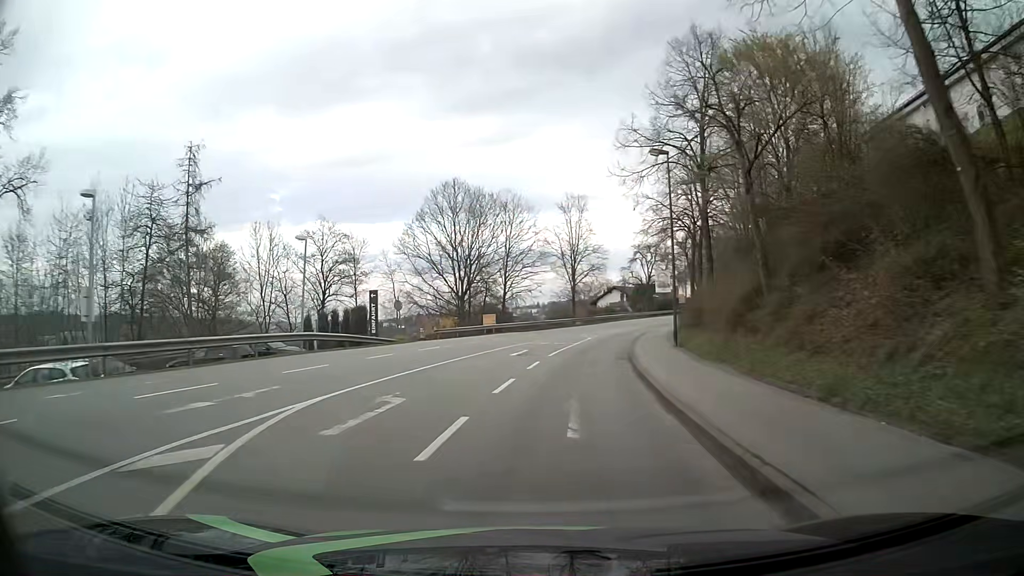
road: tertiary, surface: asphalt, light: Day
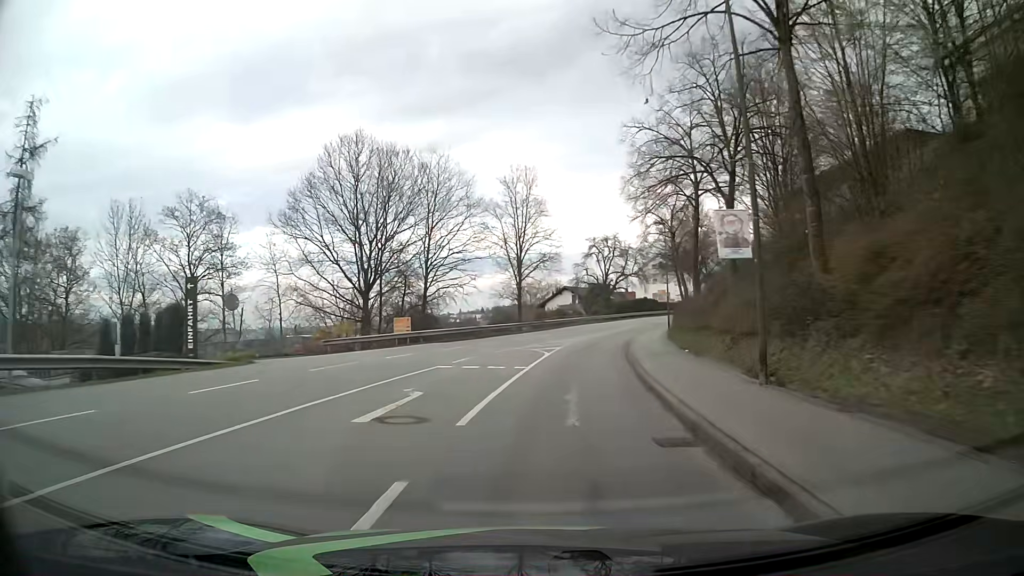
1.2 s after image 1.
(+0.5, +15.6) m; +4°
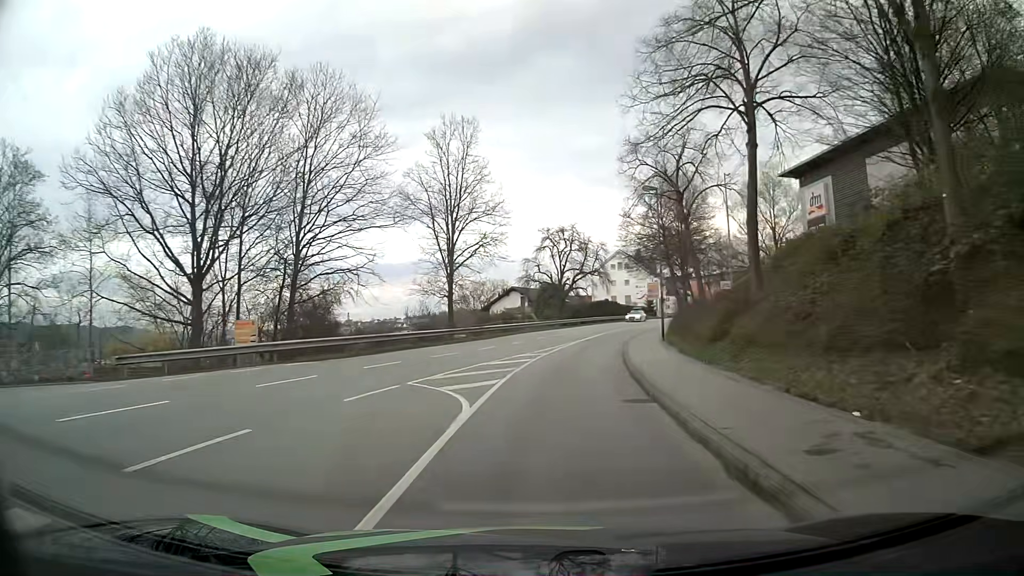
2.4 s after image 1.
(+0.6, +15.6) m; +4°
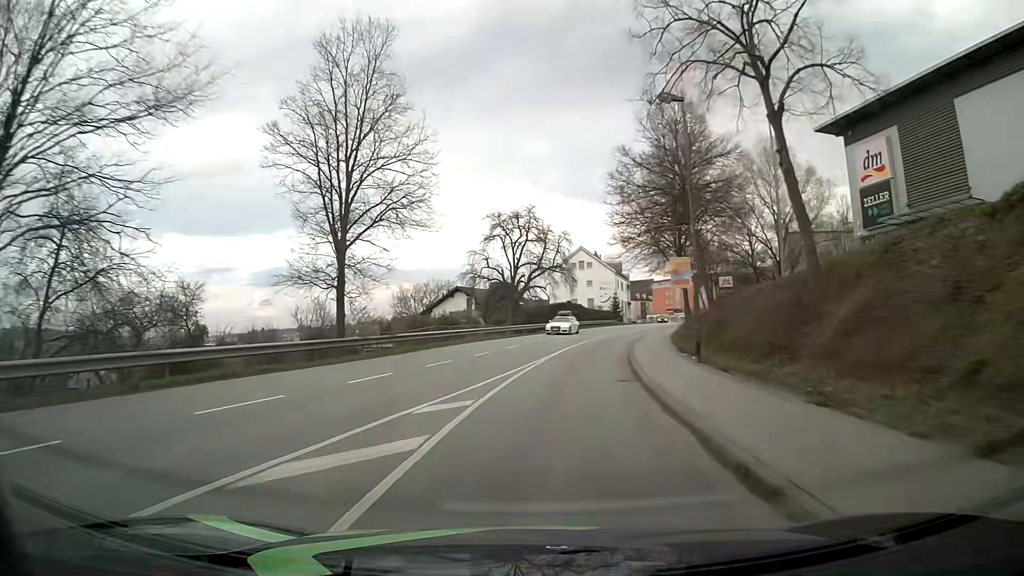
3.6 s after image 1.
(+0.6, +15.6) m; +4°
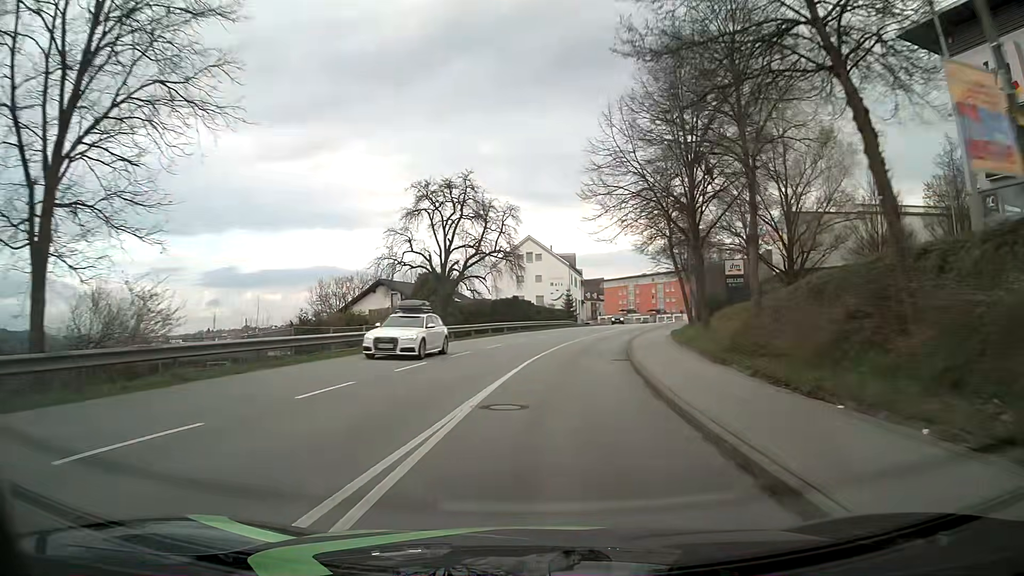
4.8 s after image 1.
(+0.6, +15.7) m; +5°
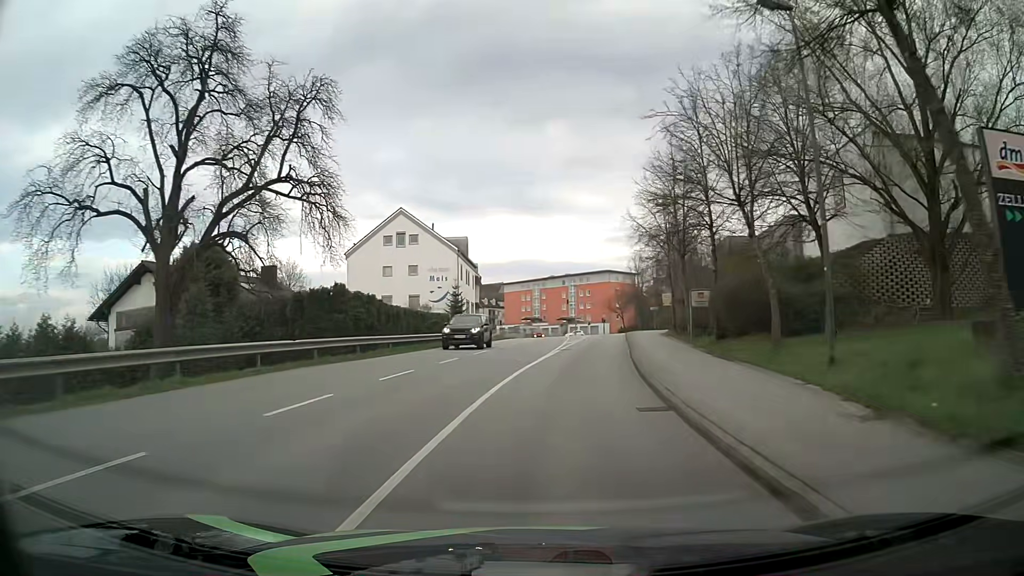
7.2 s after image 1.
(+2.4, +31.0) m; +9°
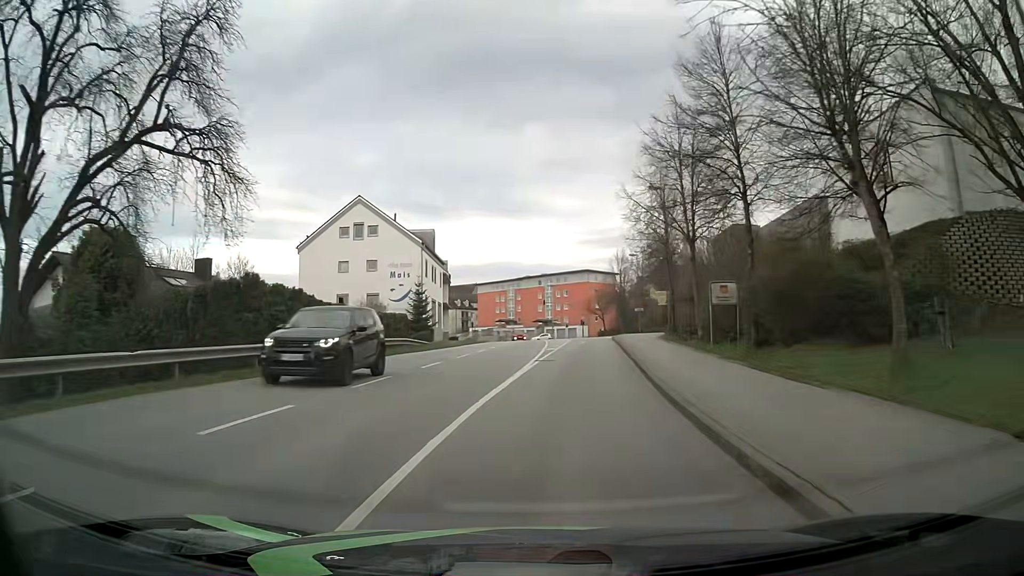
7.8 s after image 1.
(+0.1, +7.6) m; +1°
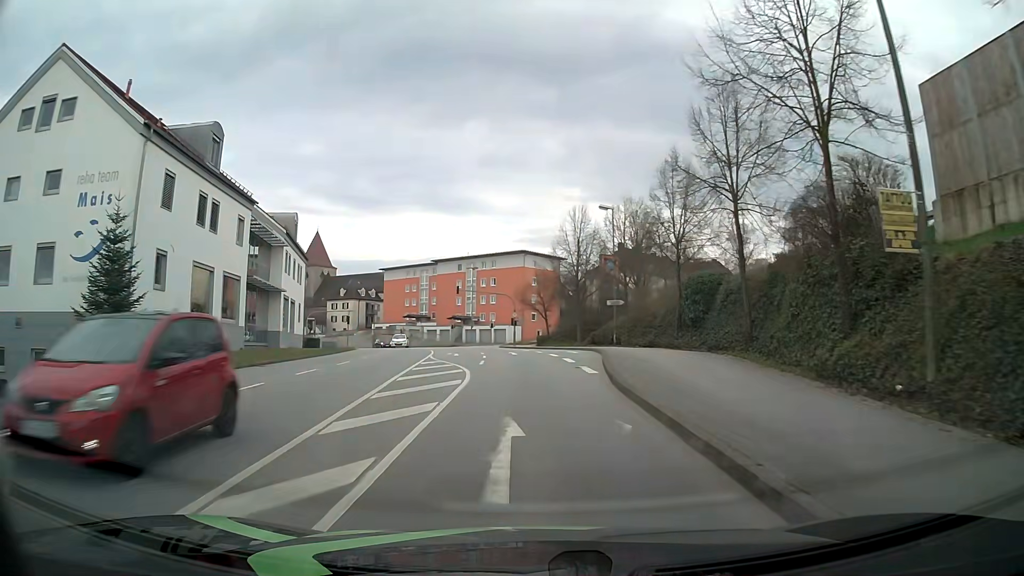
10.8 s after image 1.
(+2.7, +36.4) m; +6°
(0, +10) (0, +20) (+1, +30) (+1, +40) (0, +50) (-2, +60) (-5, +69) (-4, +79) (+2, +87) (+10, +93) m
